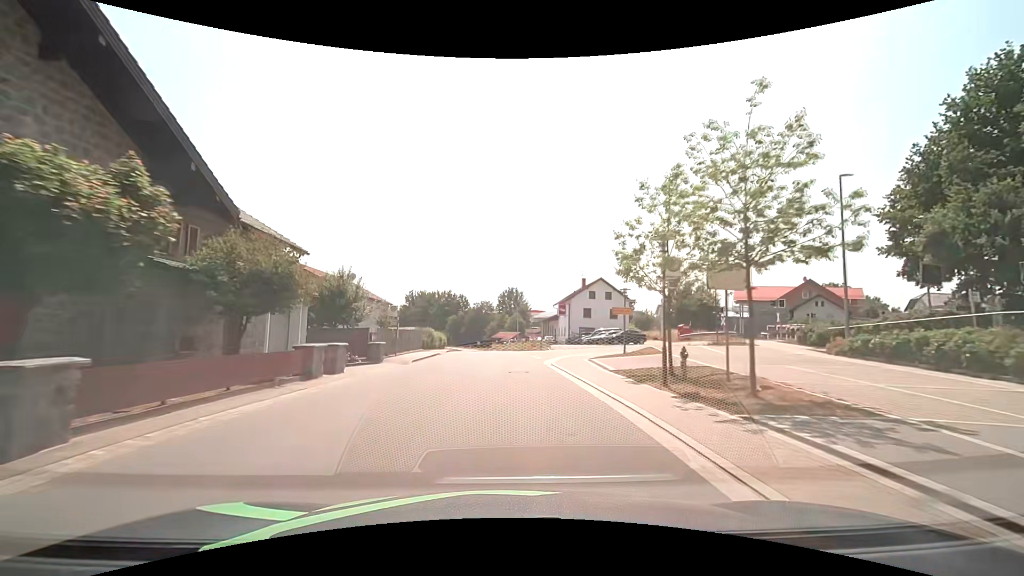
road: tertiary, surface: asphalt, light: Day
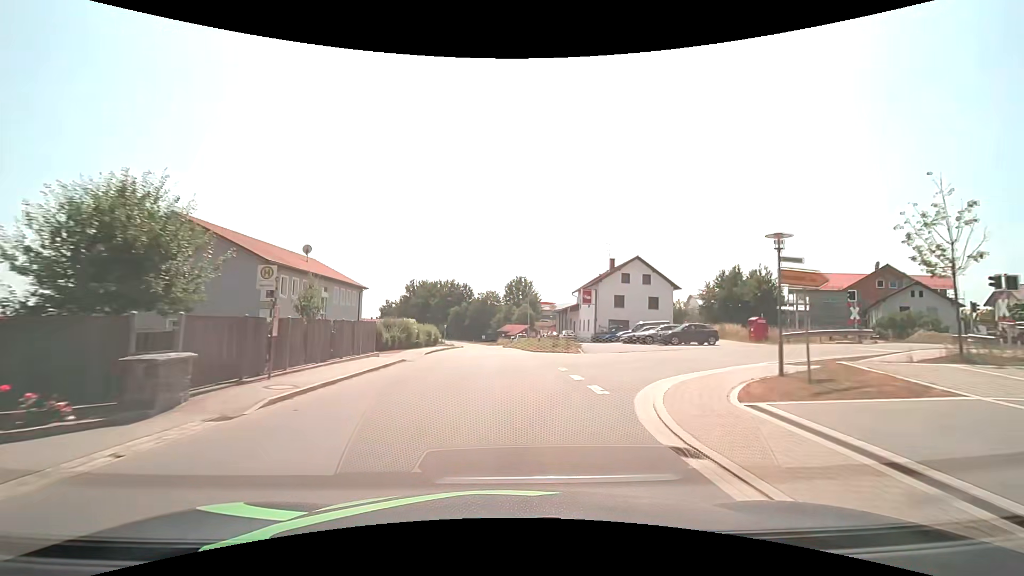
(0.0, +15.6) m; -1°
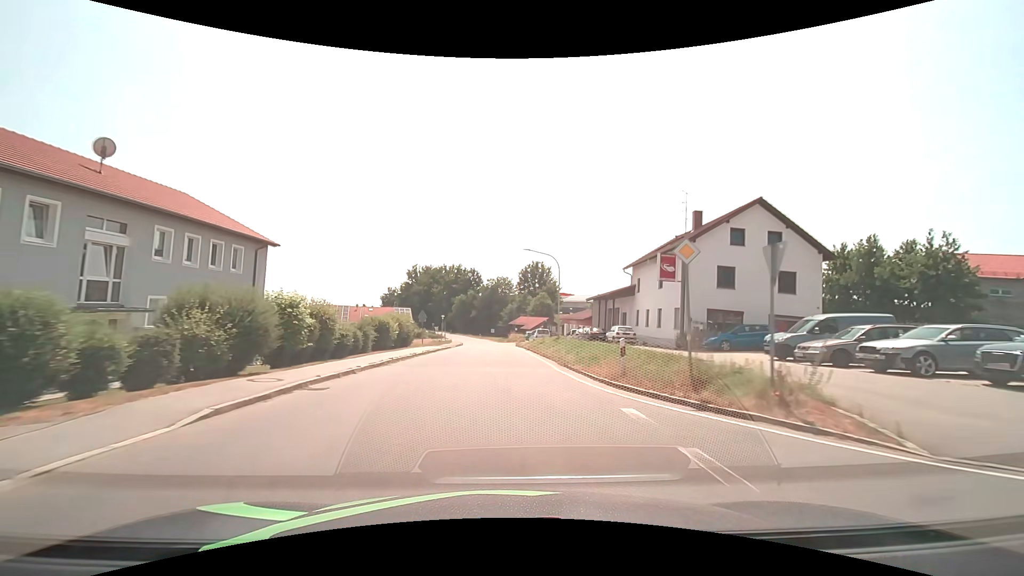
(-0.2, +23.5) m; -1°
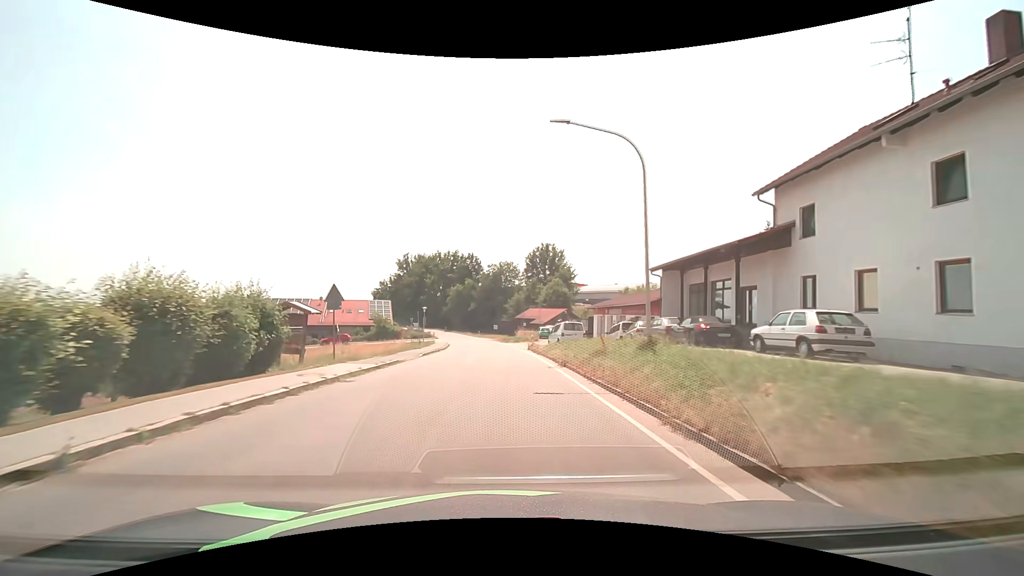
(0.0, +23.5) m; -1°
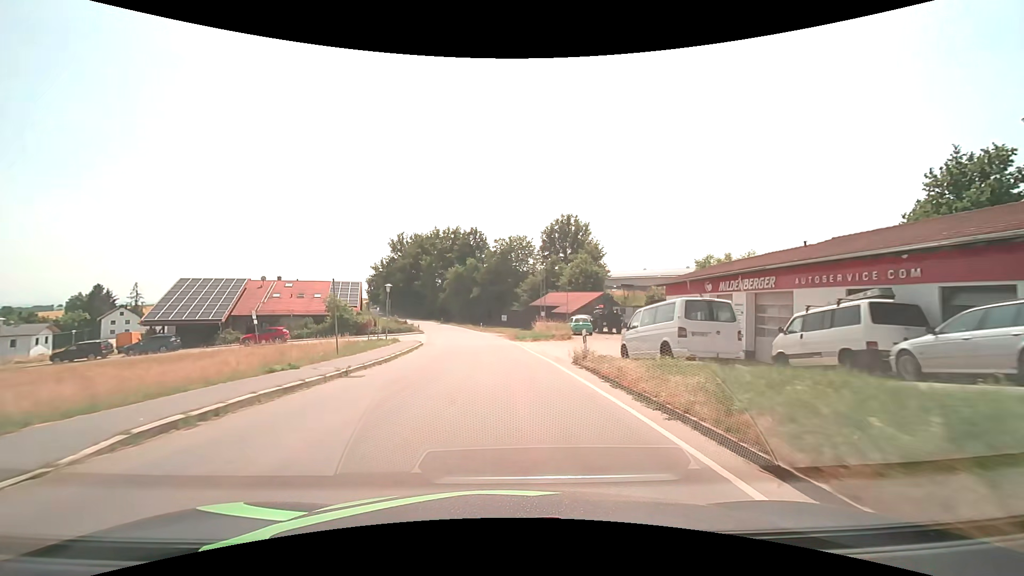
(-0.2, +23.4) m; -1°
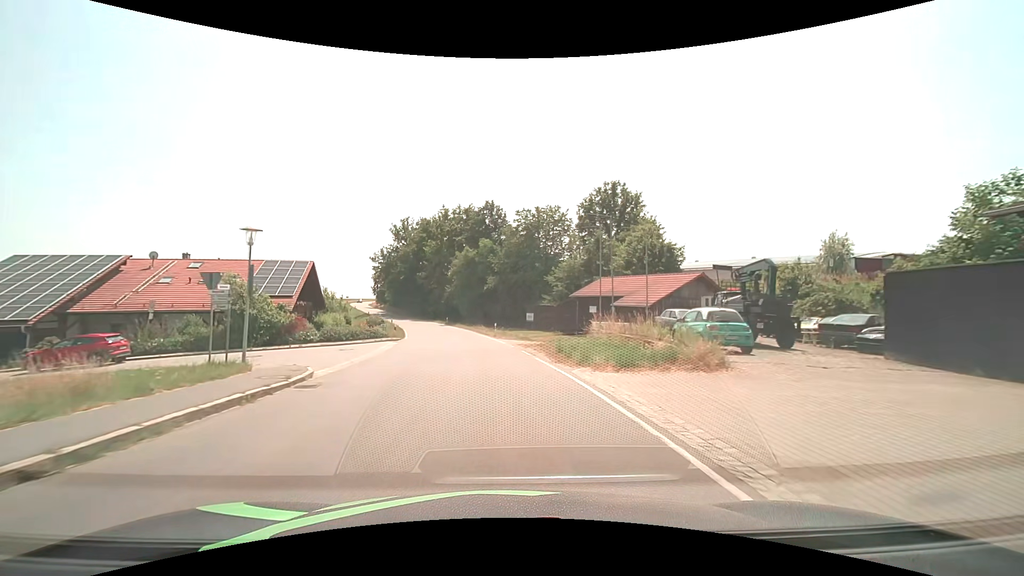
(-0.5, +23.3) m; -2°
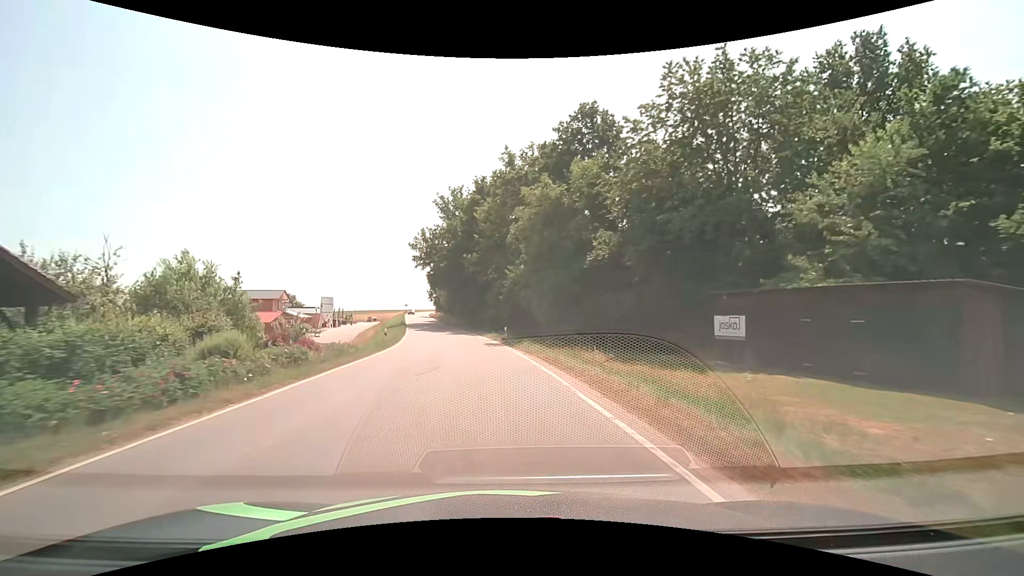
(-2.9, +37.9) m; -9°
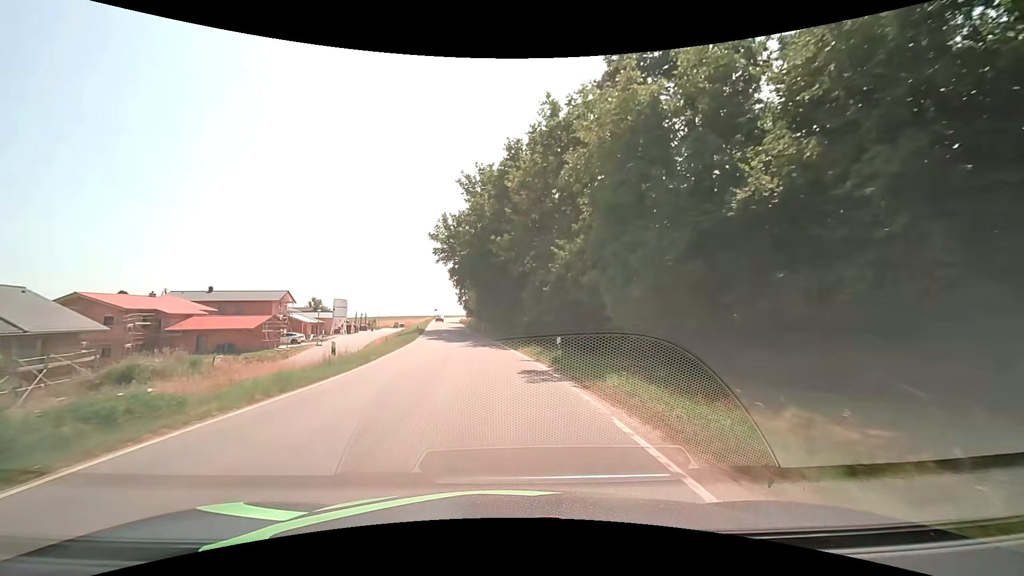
(-0.5, +15.1) m; -4°
(0, +10) (-1, +20) (-2, +30) (-3, +40) (-4, +50) (-5, +60) (-7, +70) (-8, +80) (-10, +89) (-11, +99) m
